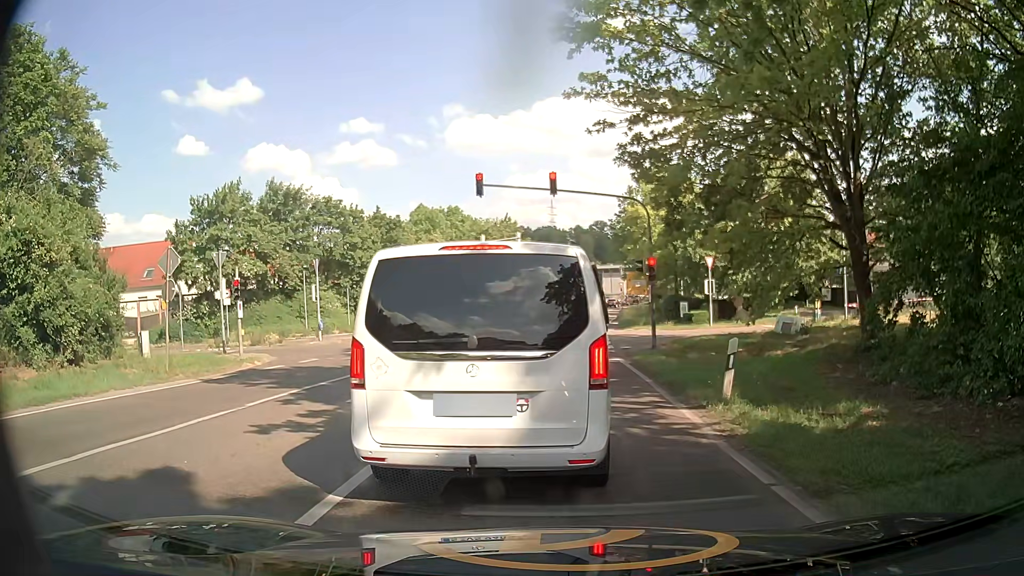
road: secondary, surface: asphalt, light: Day
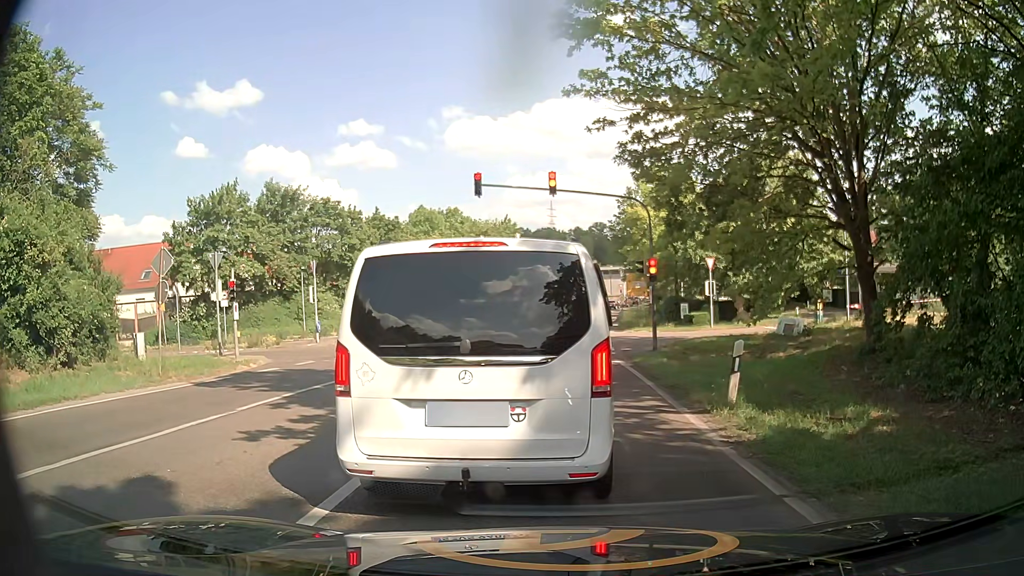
(0.0, +0.3) m; 0°
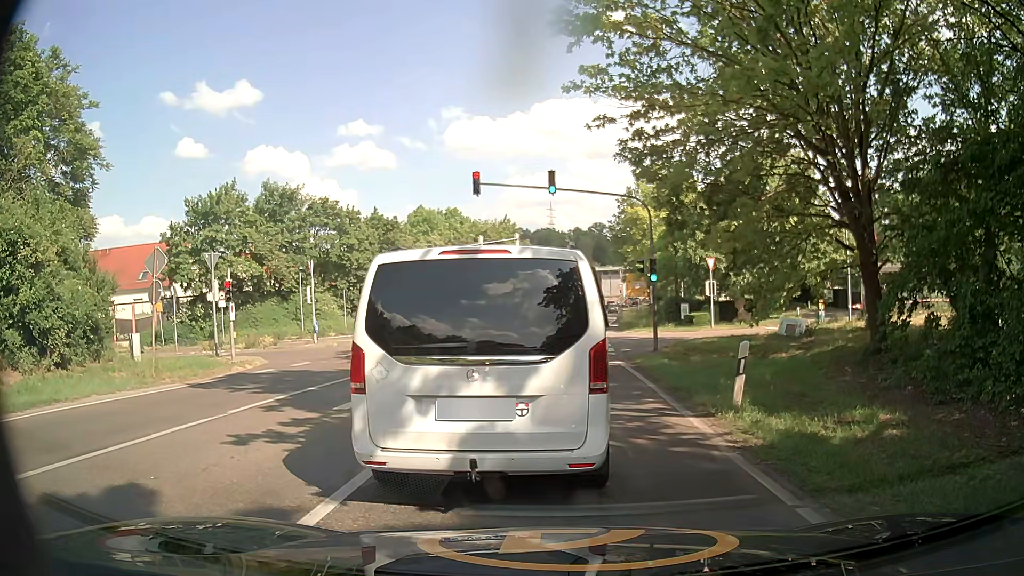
(0.0, +0.3) m; 0°
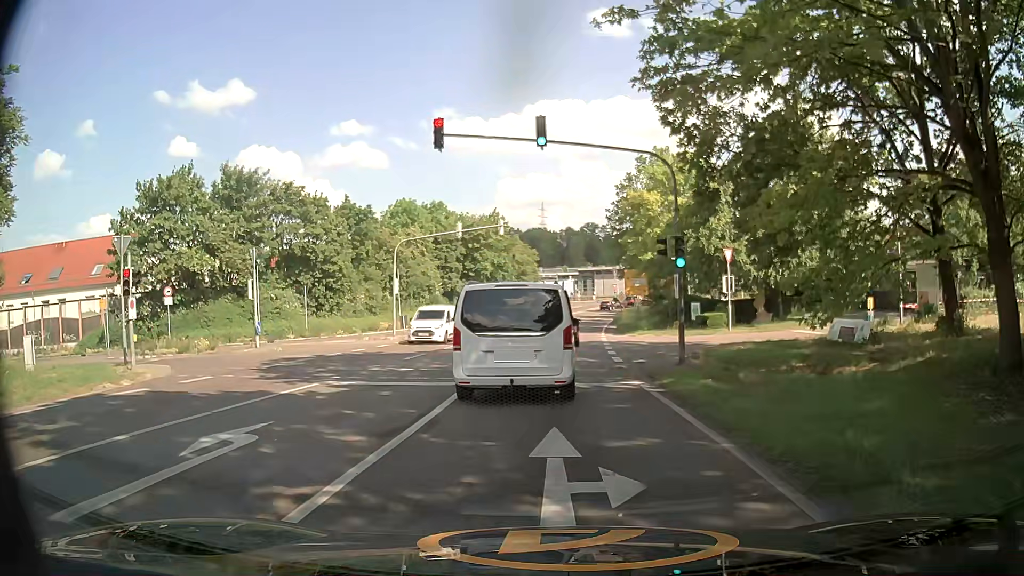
(+0.3, +6.8) m; +2°
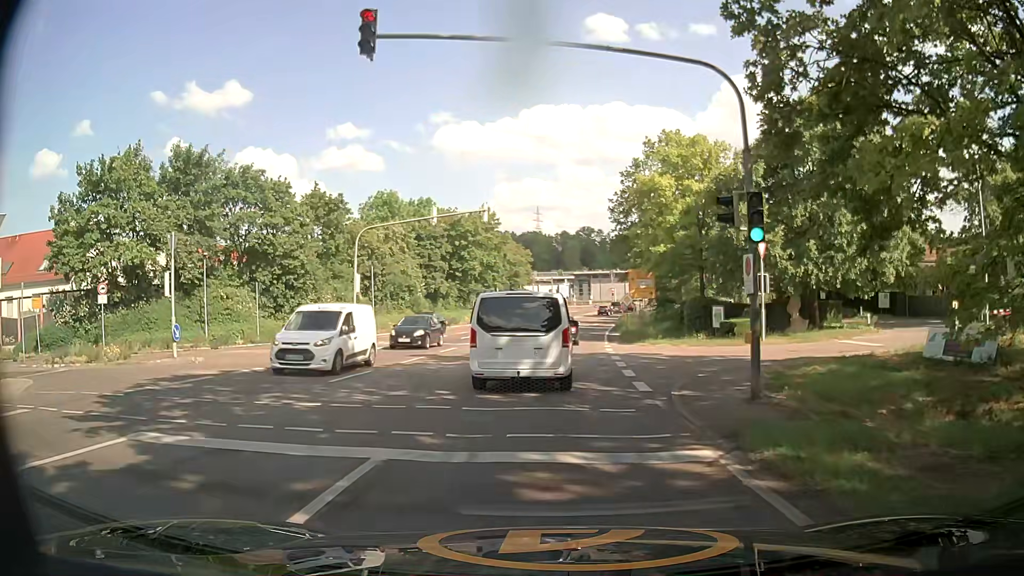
(+0.1, +7.1) m; +2°
